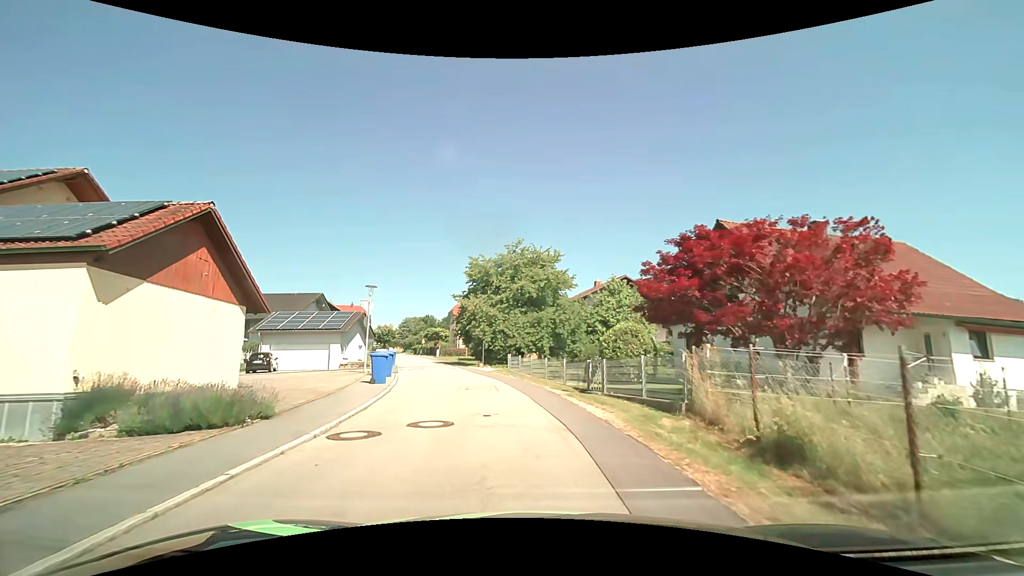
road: residential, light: Day
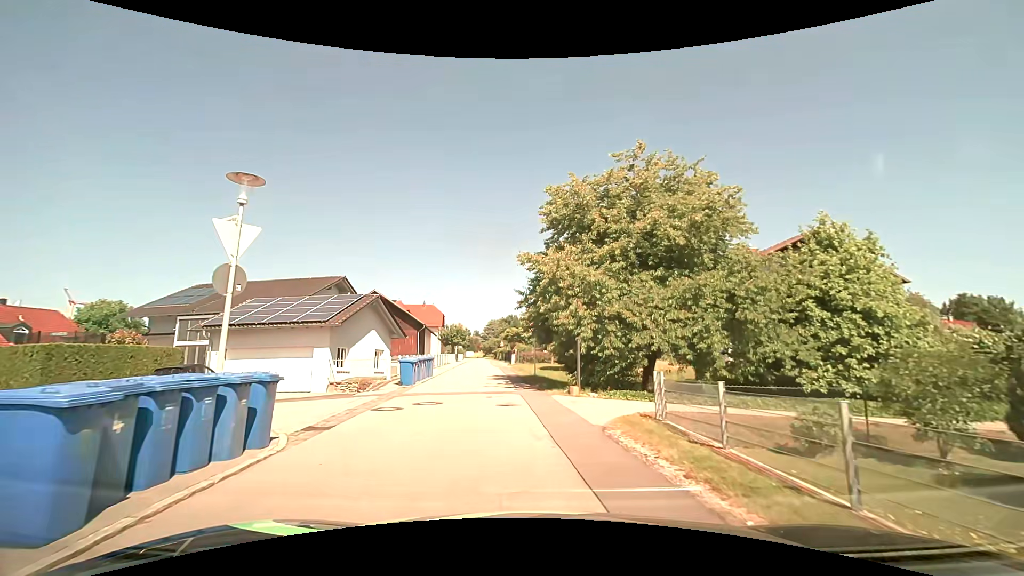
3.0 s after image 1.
(-1.6, +18.7) m; -11°
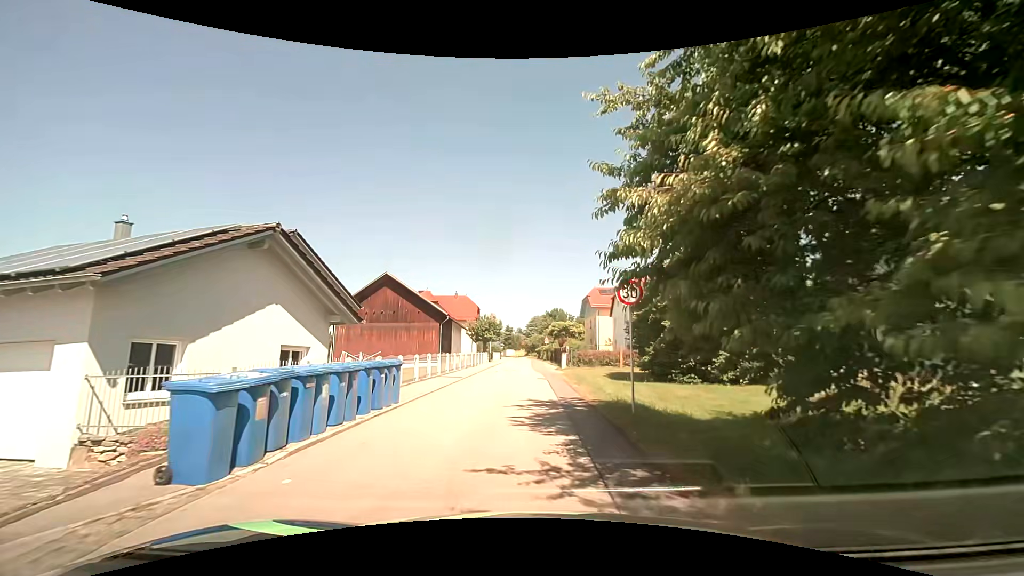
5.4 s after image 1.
(-0.8, +15.5) m; -5°
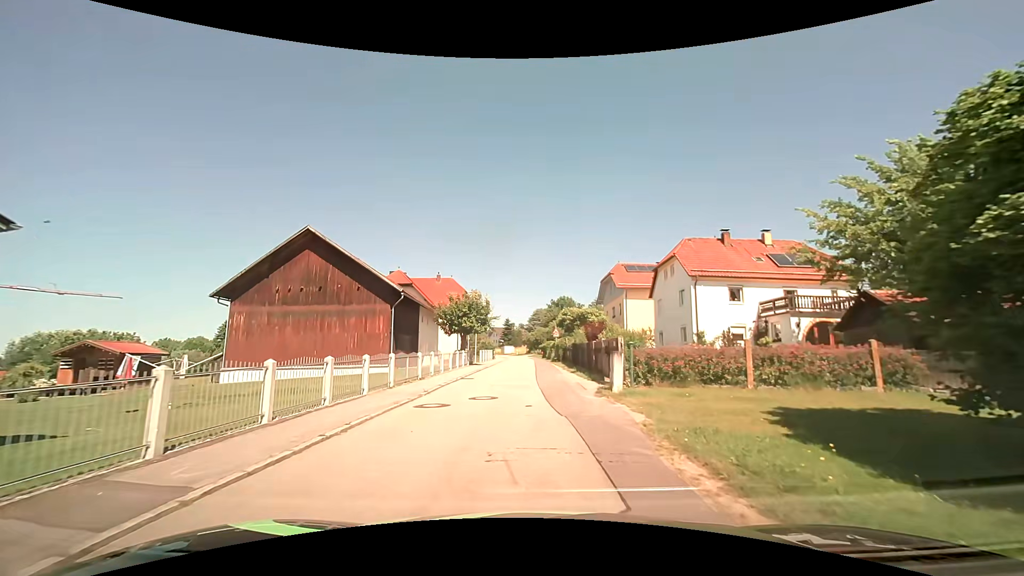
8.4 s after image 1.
(-0.2, +20.3) m; -1°
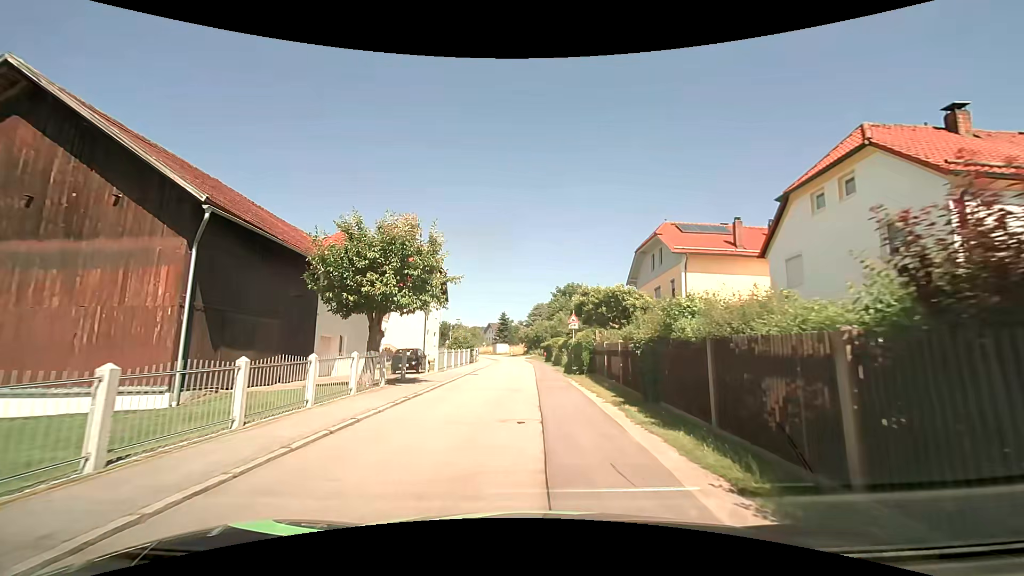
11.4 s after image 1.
(+0.1, +21.0) m; 0°
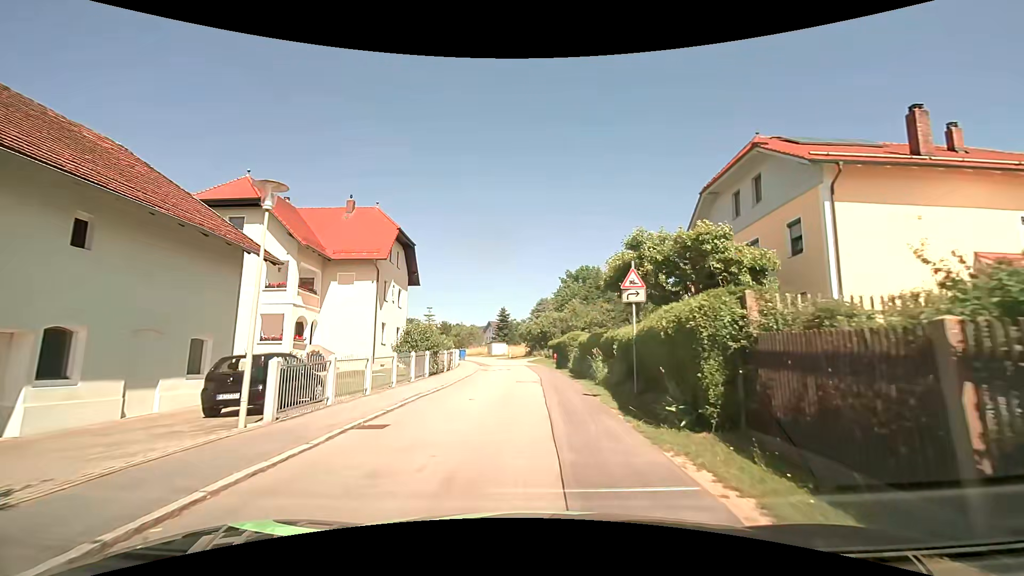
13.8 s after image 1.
(+0.1, +16.2) m; 0°
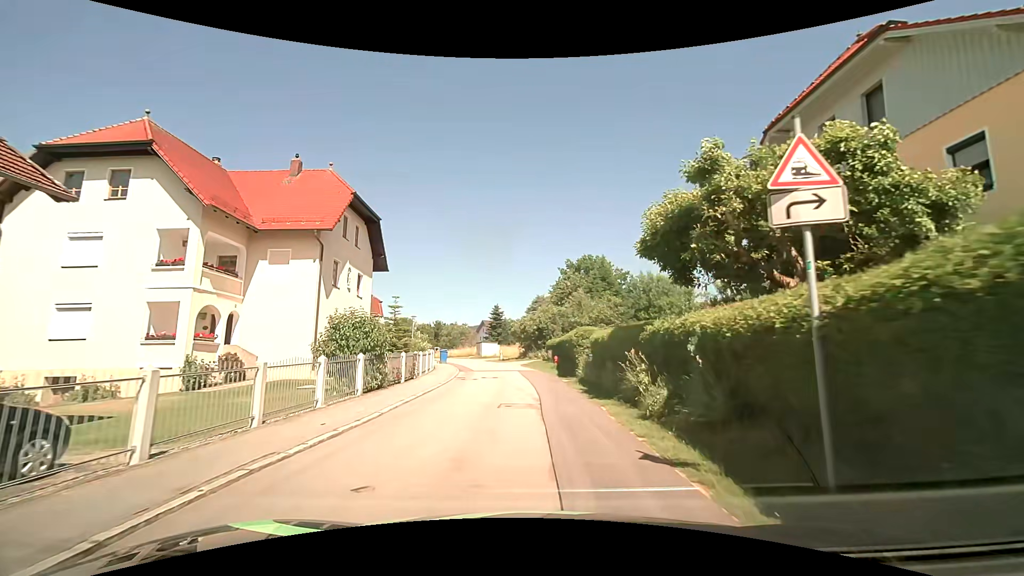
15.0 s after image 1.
(+0.1, +8.1) m; +1°
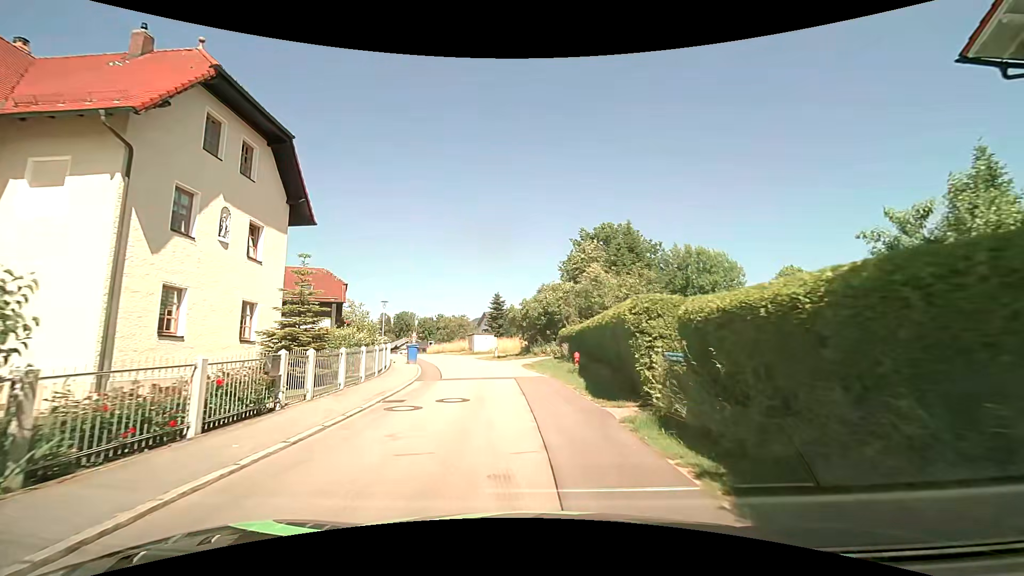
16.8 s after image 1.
(0.0, +12.0) m; -1°
(0, +10) (-1, +20) (-2, +30) (-5, +39) (-8, +49) (-12, +58) (-15, +68) (-19, +77) (-21, +87) (-22, +97) m
